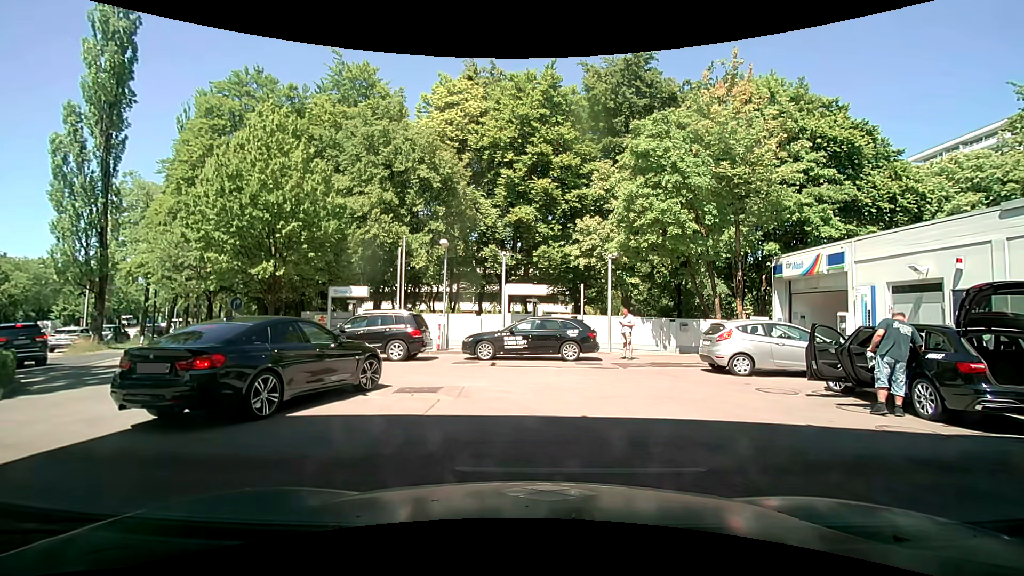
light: Day
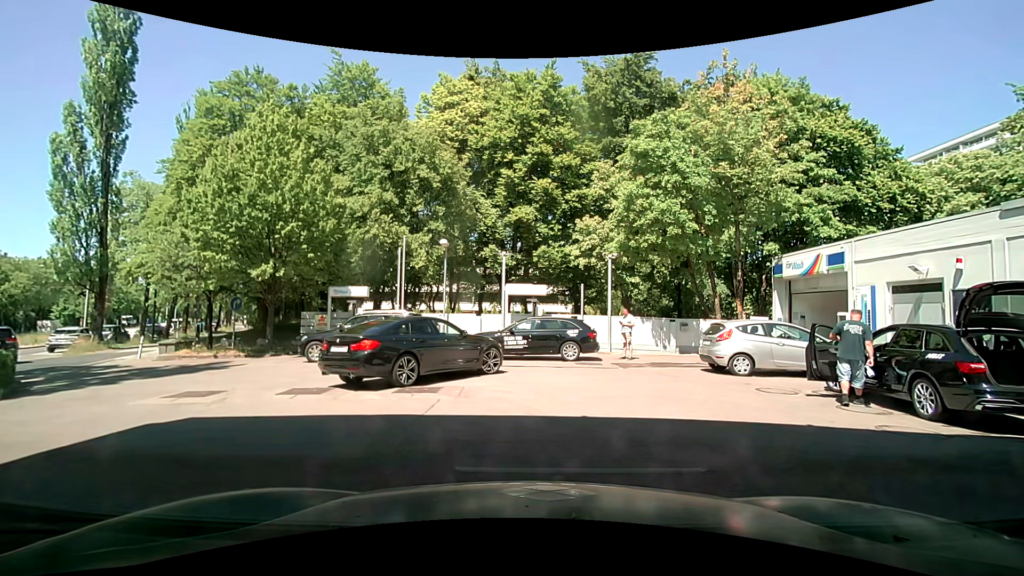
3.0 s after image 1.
(0.0, 0.0) m; 0°
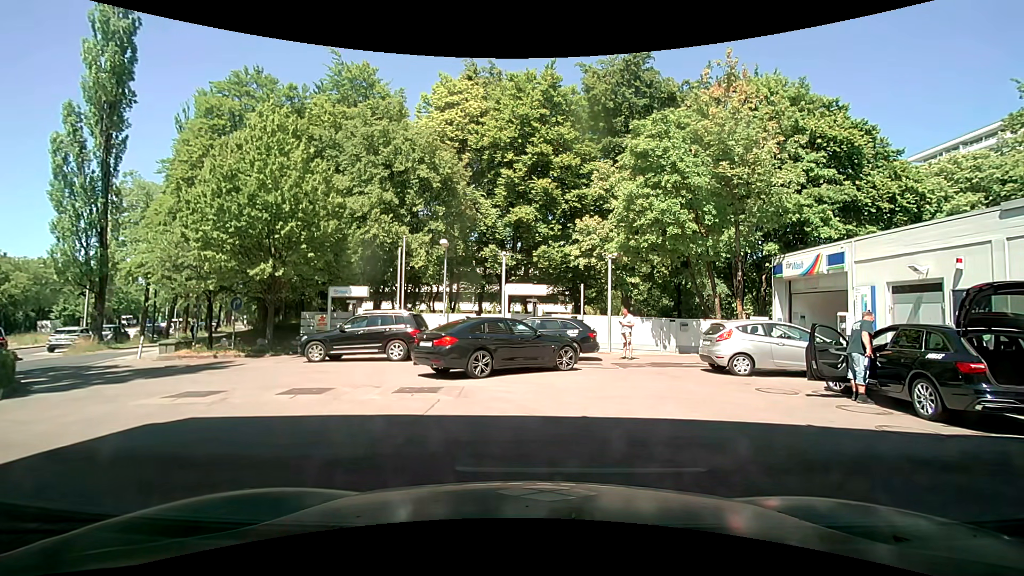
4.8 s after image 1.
(0.0, 0.0) m; 0°
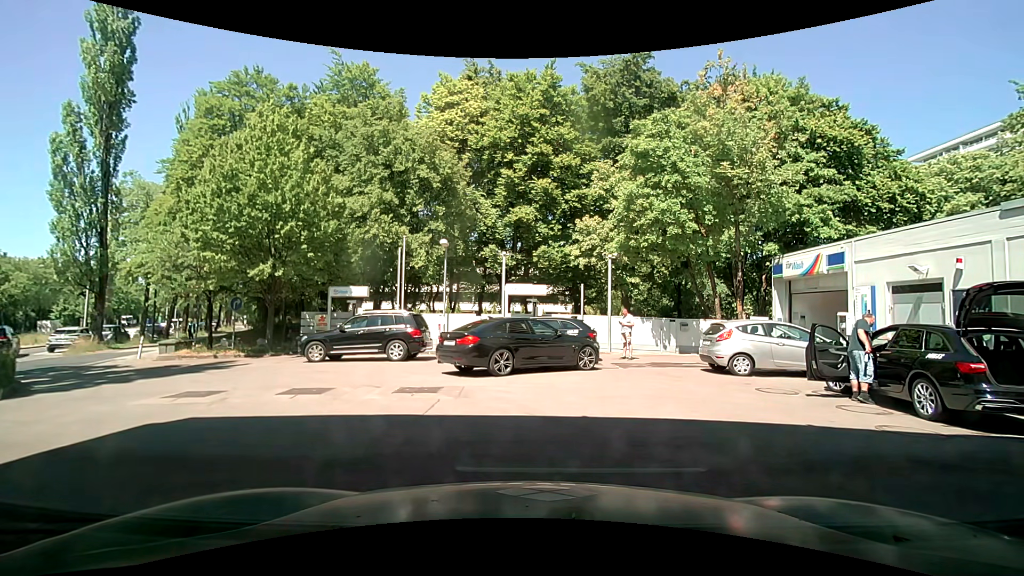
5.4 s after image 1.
(0.0, 0.0) m; 0°
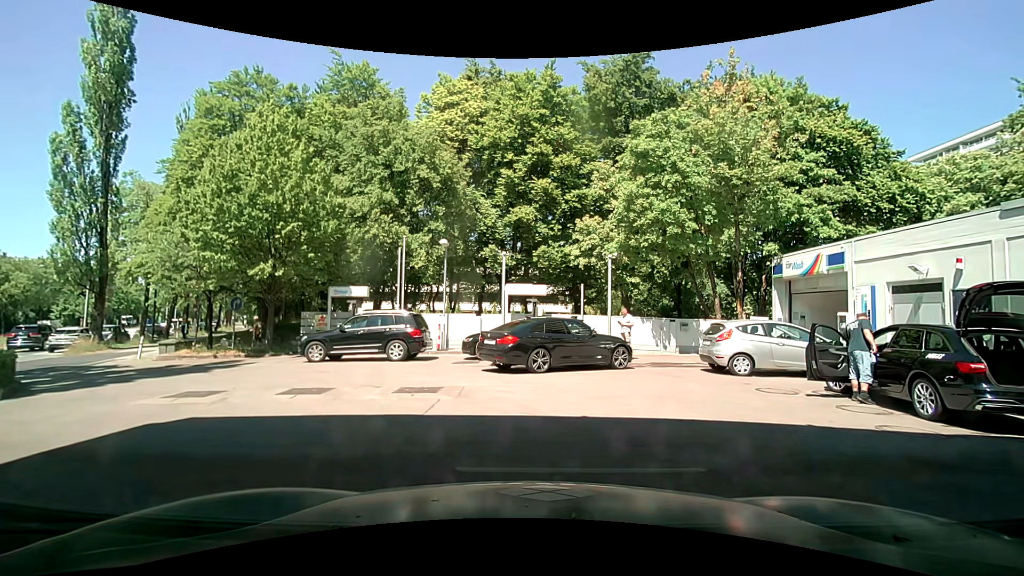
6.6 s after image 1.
(0.0, 0.0) m; 0°
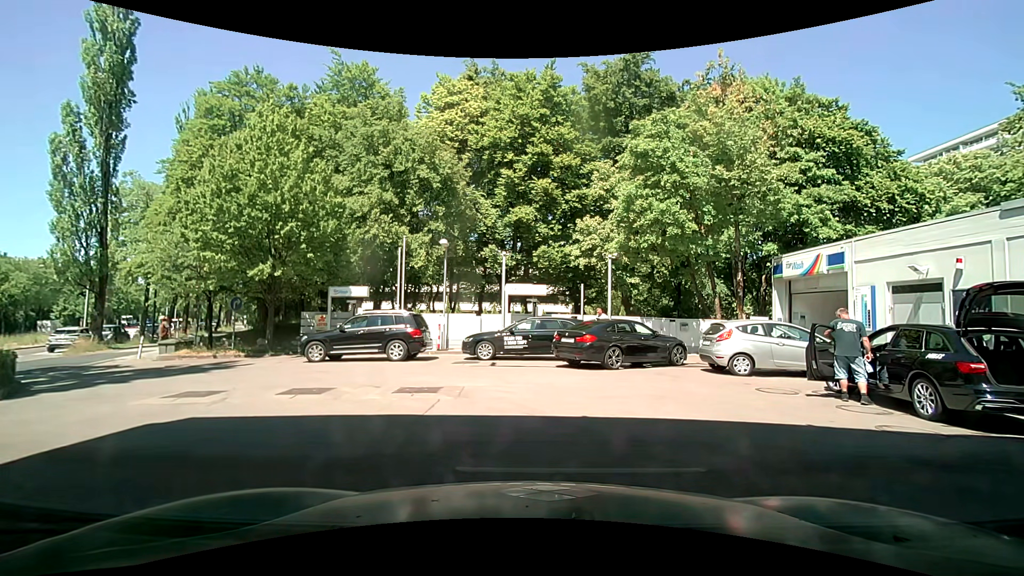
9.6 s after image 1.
(0.0, 0.0) m; 0°
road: service
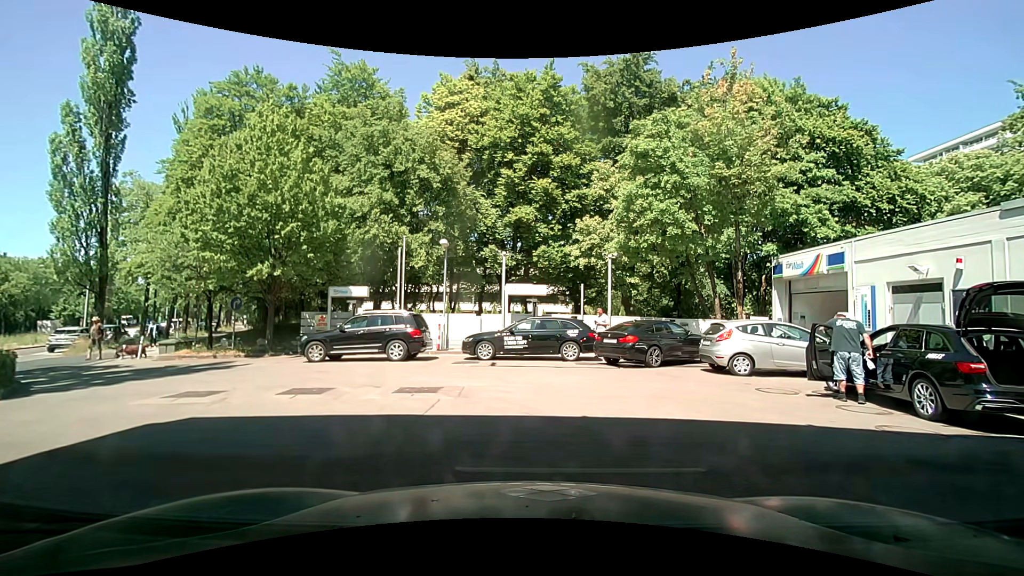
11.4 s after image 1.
(0.0, 0.0) m; 0°
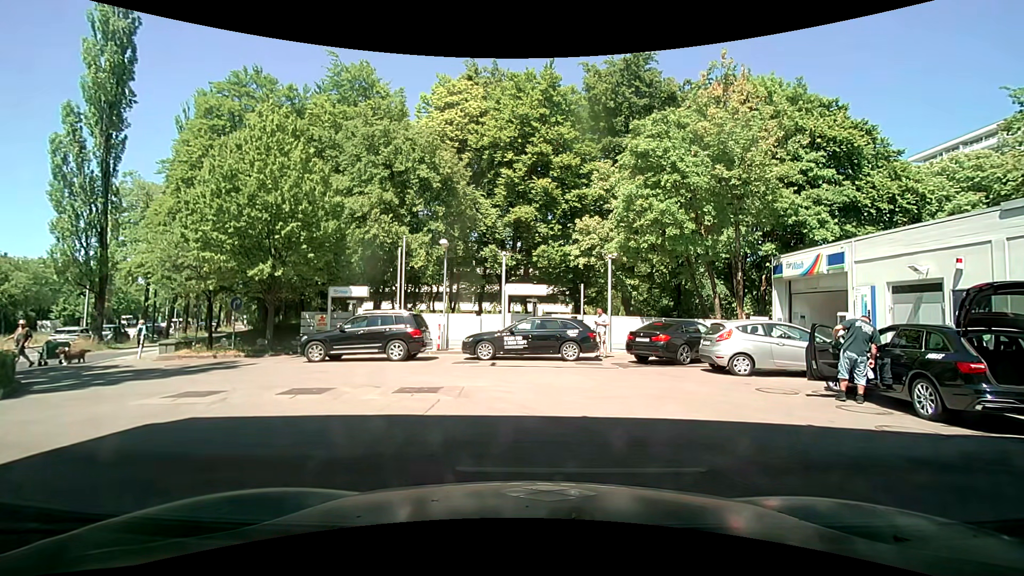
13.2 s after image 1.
(0.0, 0.0) m; 0°
